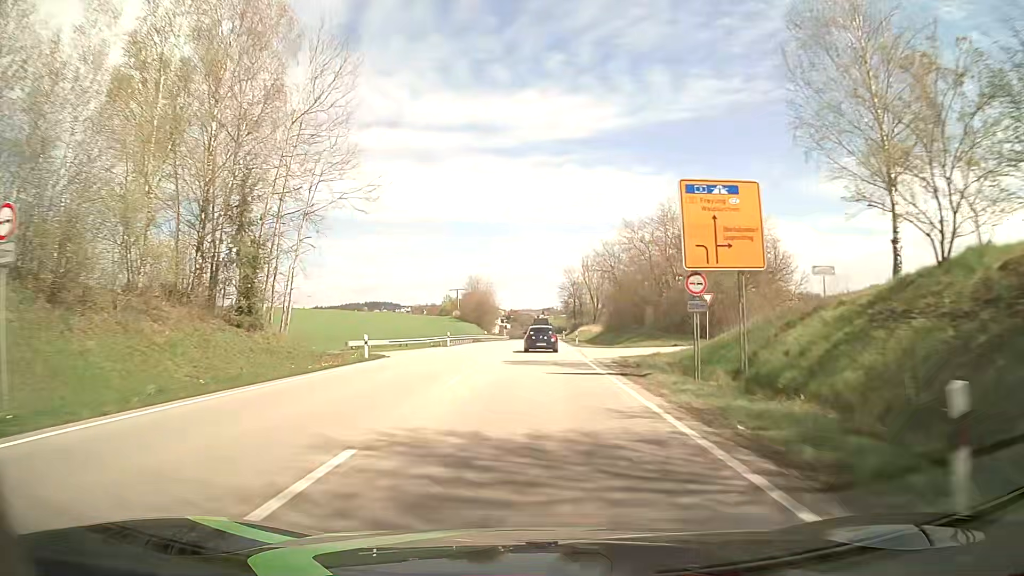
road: primary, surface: asphalt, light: Day
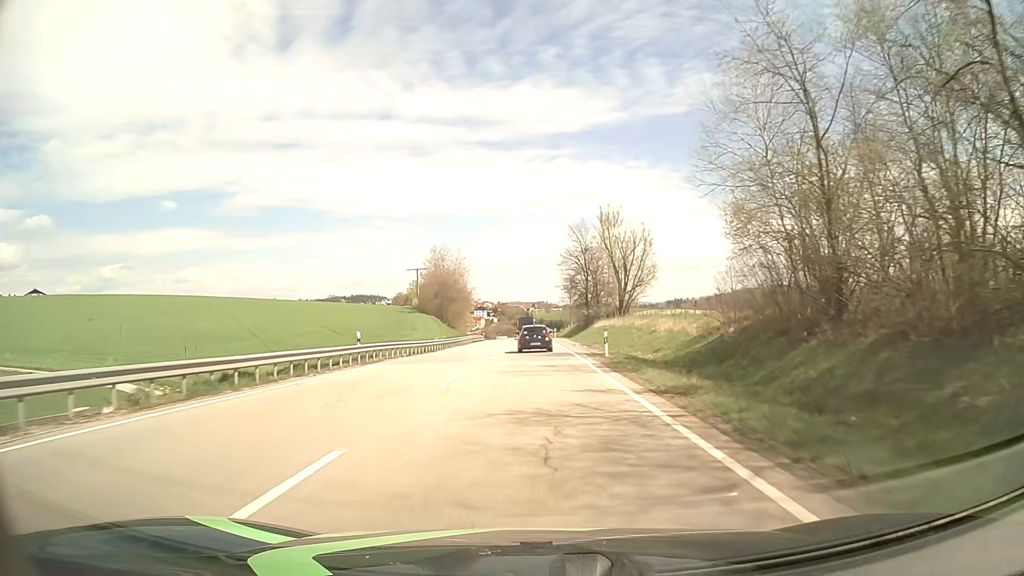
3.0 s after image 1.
(+0.8, +60.1) m; +1°
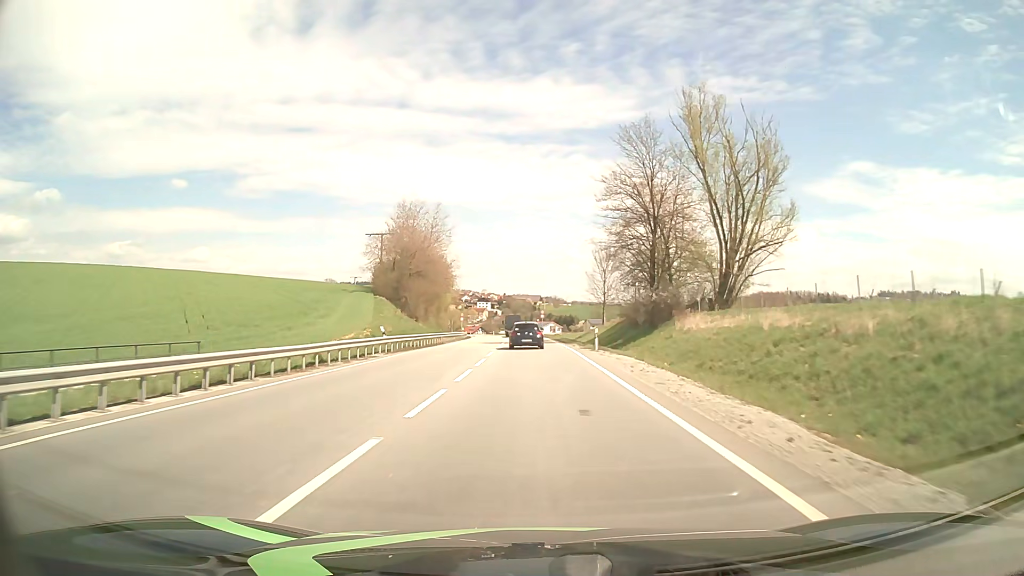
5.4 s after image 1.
(-0.1, +47.5) m; -1°
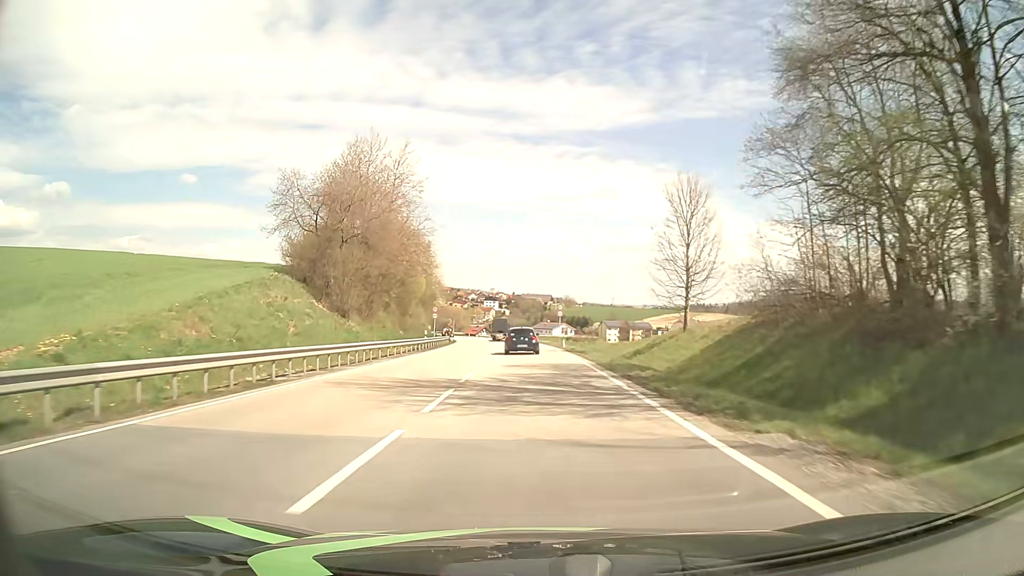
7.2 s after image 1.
(-0.2, +35.5) m; -1°
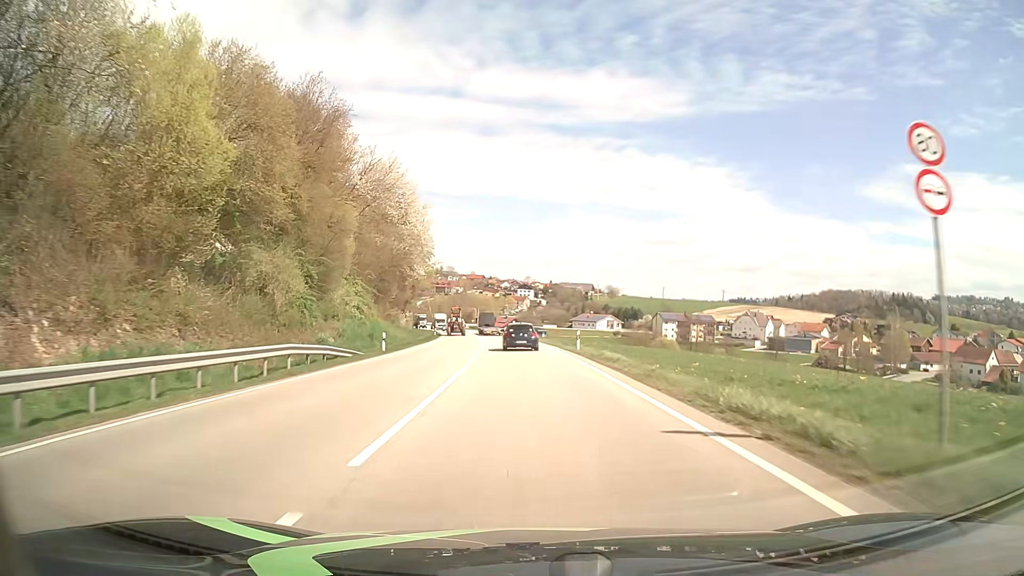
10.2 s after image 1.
(-1.6, +58.6) m; -3°
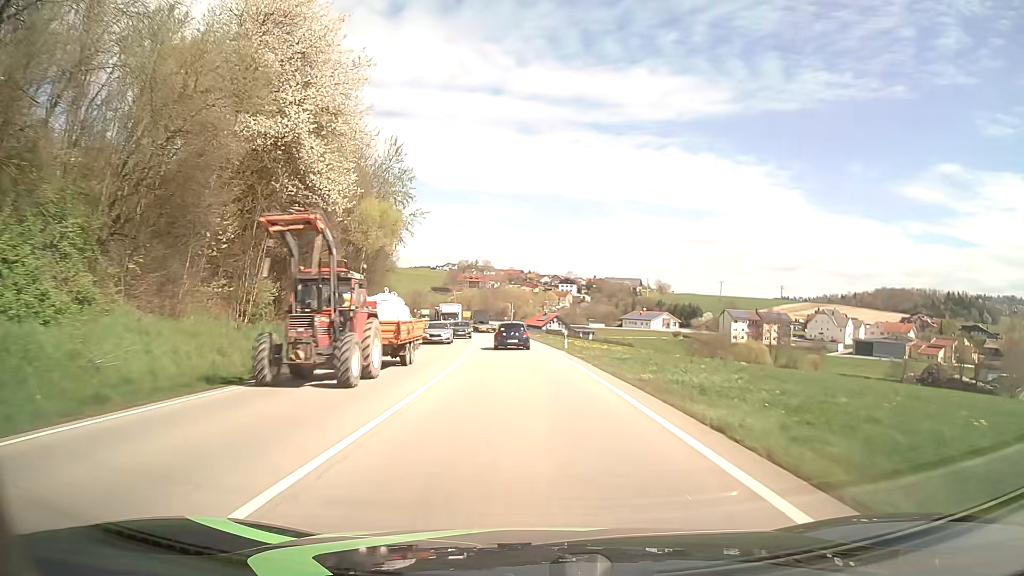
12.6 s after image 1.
(-1.4, +46.1) m; -3°
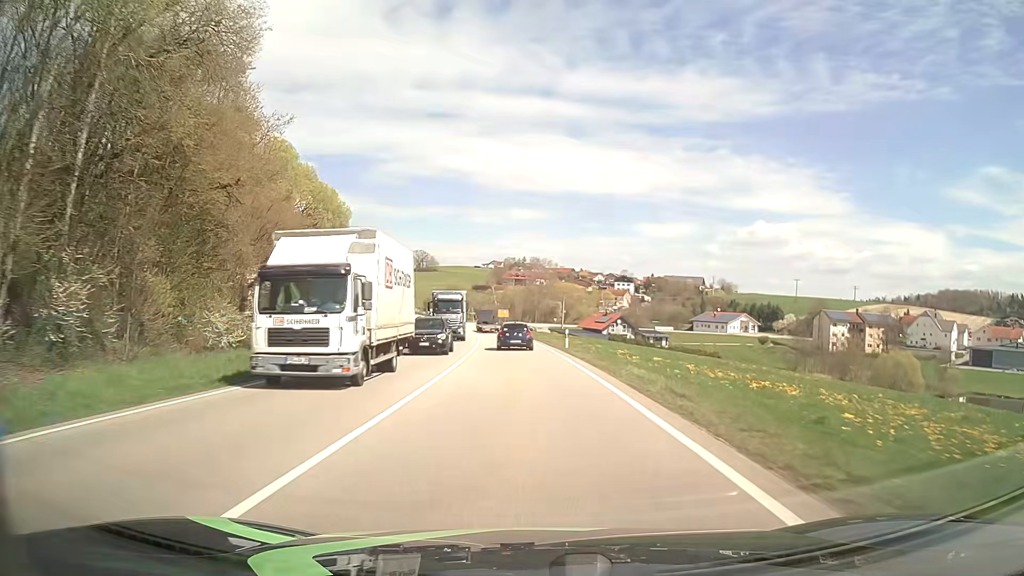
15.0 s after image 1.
(-1.6, +45.5) m; -4°
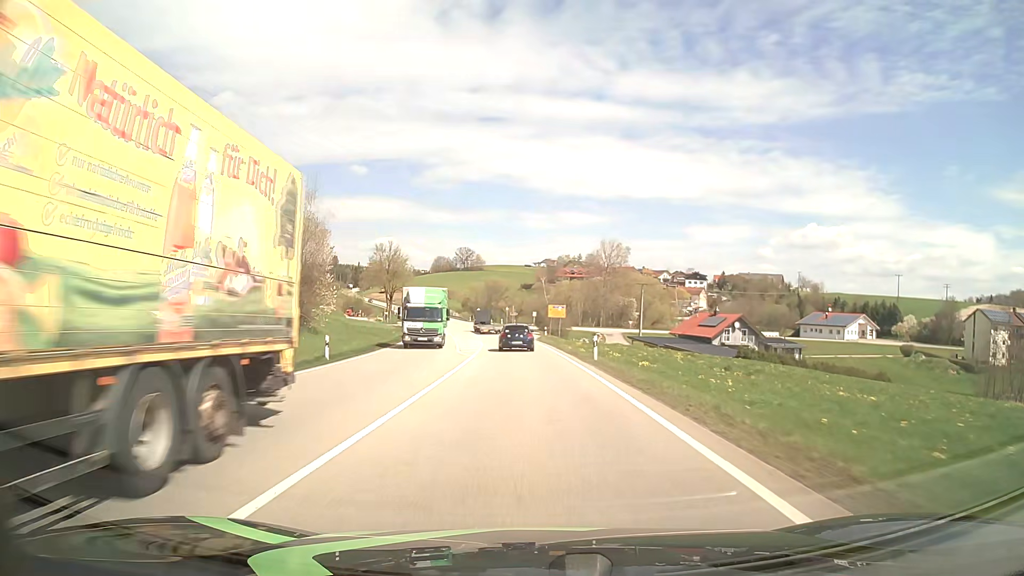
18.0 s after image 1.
(-2.4, +56.1) m; -5°
(0, +10) (0, +20) (-1, +30) (-1, +40) (-2, +50) (-2, +60) (-3, +70) (-4, +80) (-6, +90) (-7, +100) m
